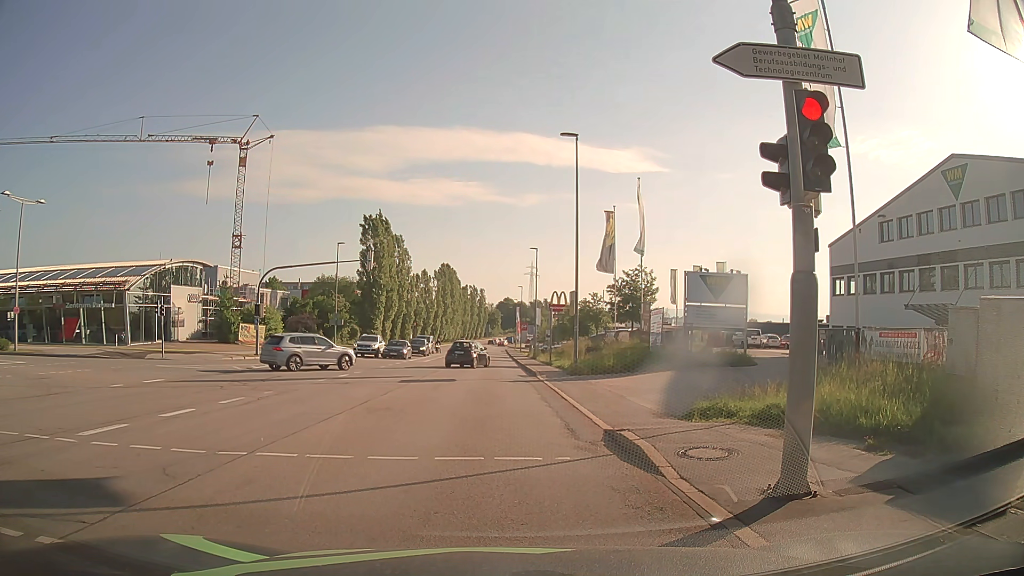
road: secondary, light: Day
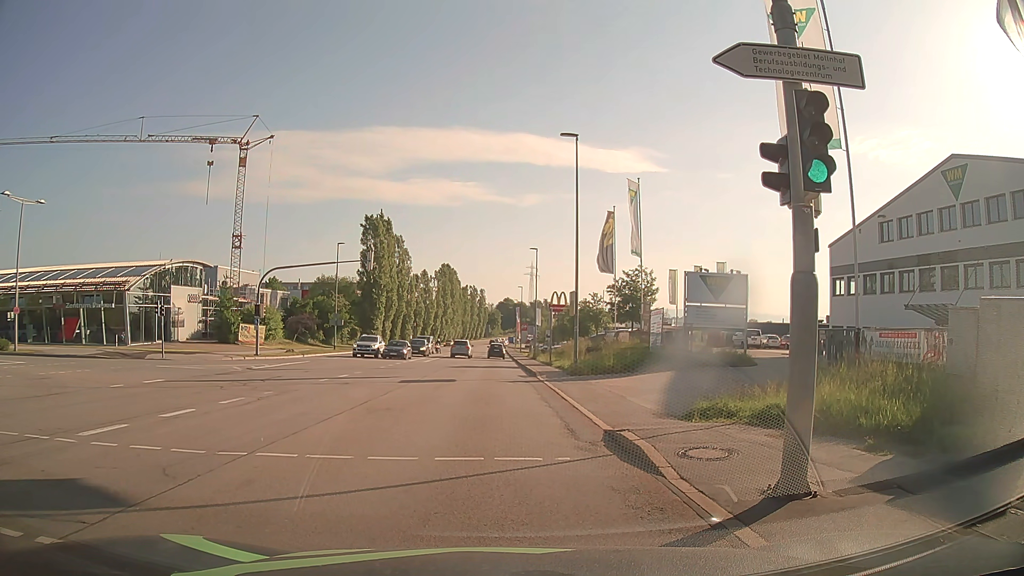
(0.0, 0.0) m; 0°
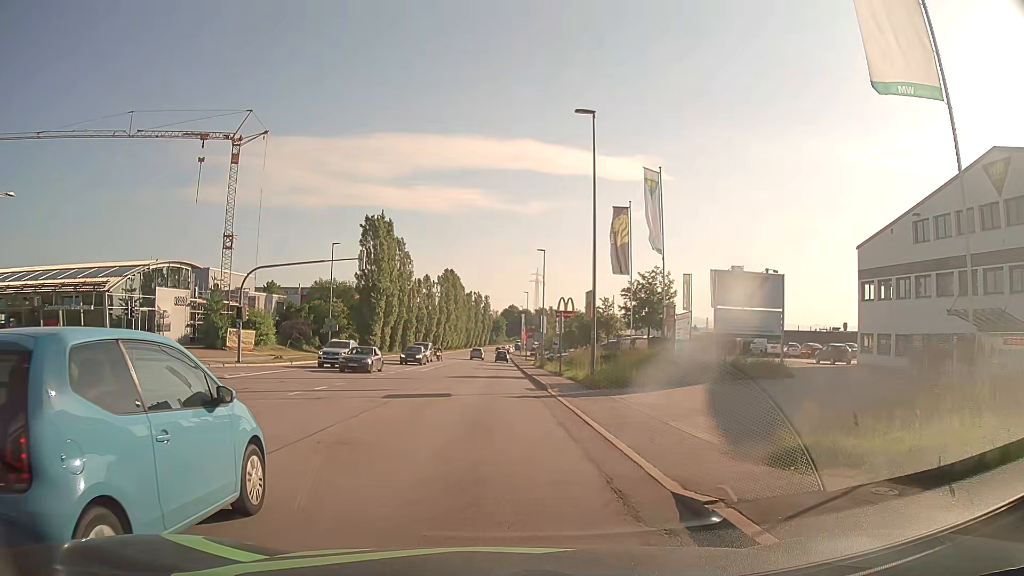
(-0.1, +4.3) m; -2°
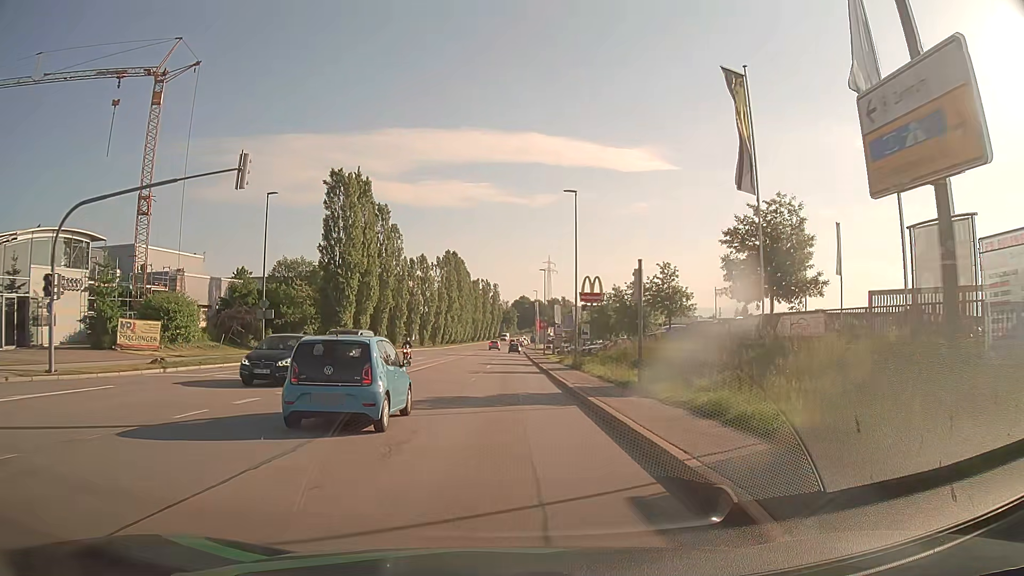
(+0.1, +20.5) m; 0°
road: tertiary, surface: asphalt
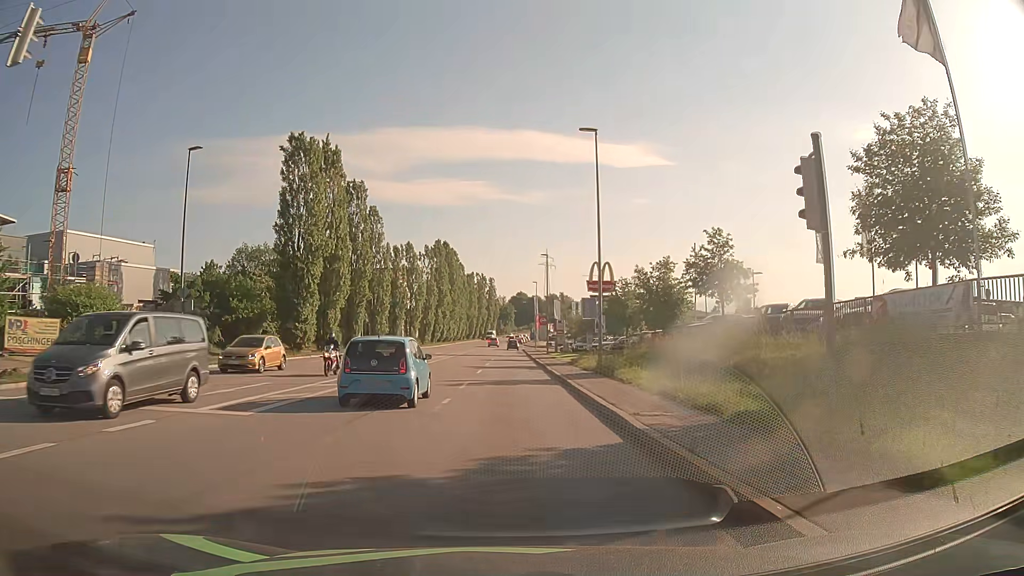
(0.0, +11.2) m; 0°
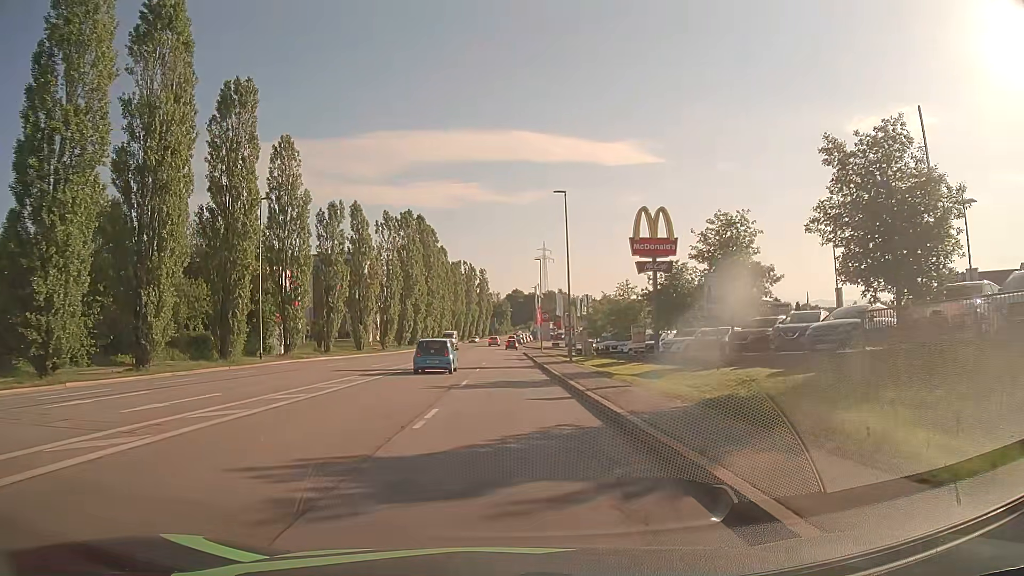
(0.0, +29.1) m; 0°
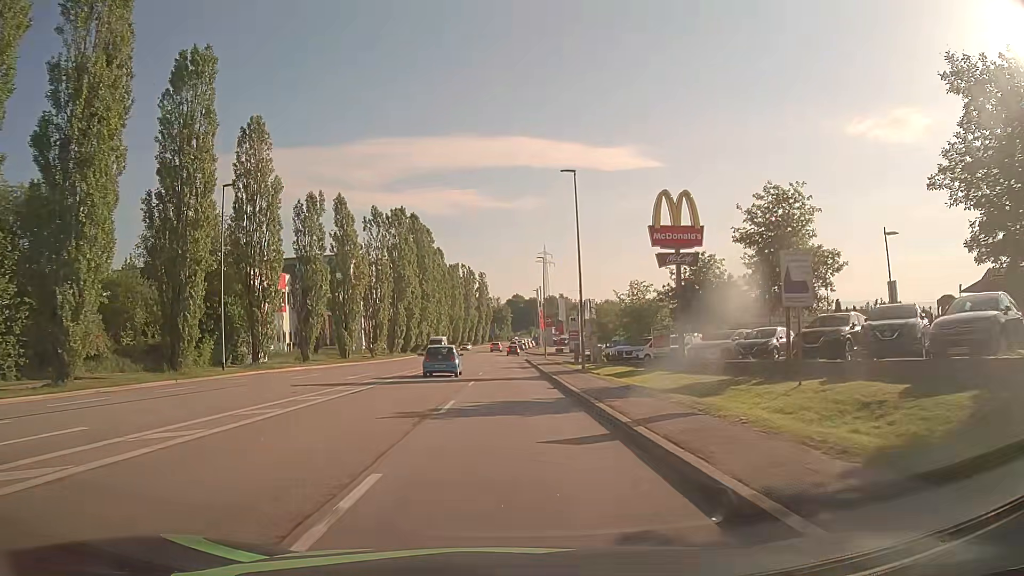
(0.0, +6.2) m; 0°
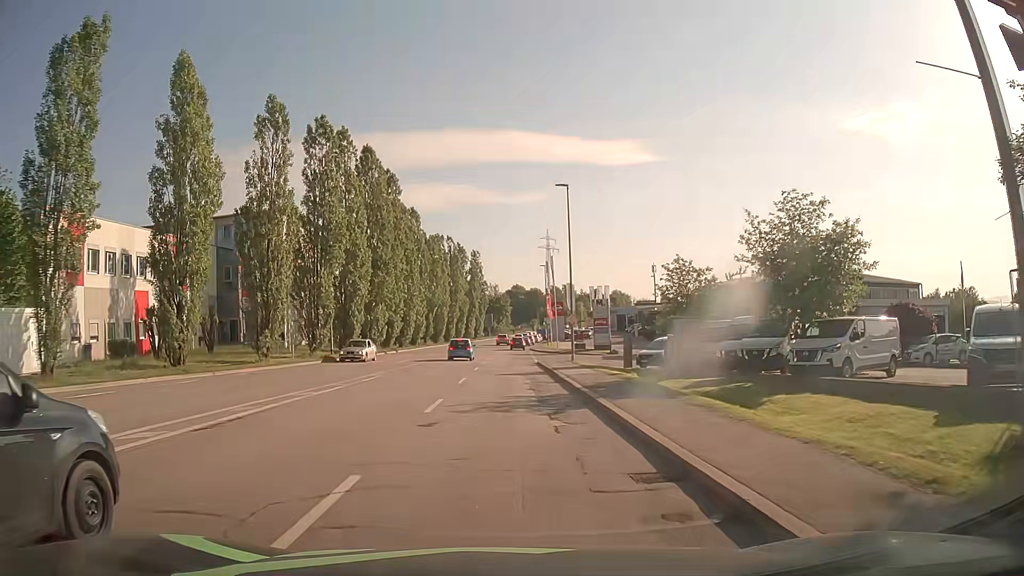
(-0.2, +29.8) m; 0°
(0, +10) (0, +20) (0, +30) (0, +40) (0, +50) (0, +60) (0, +70) (+1, +80) (+2, +90) (+2, +100) m
